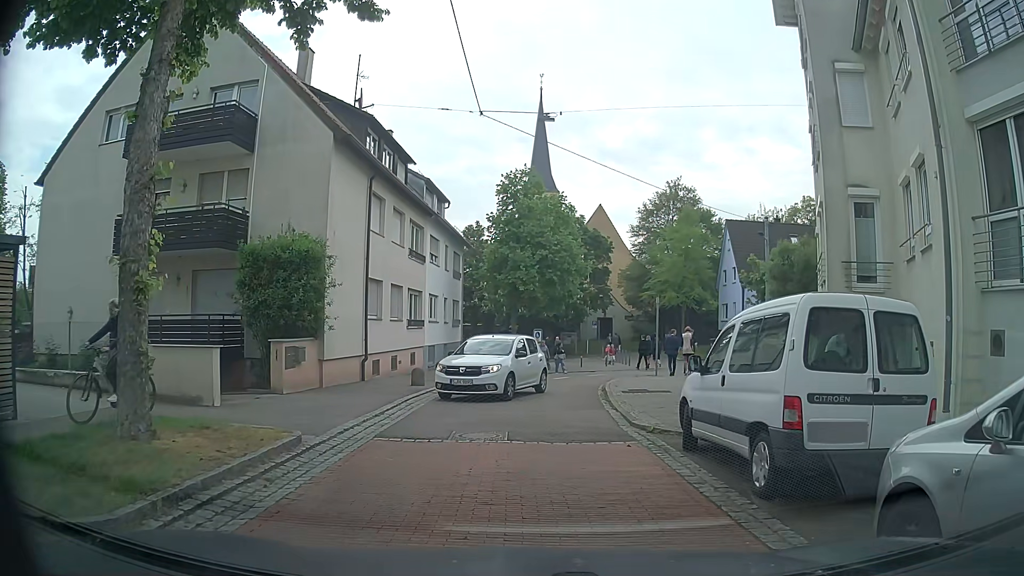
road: residential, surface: asphalt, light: Day
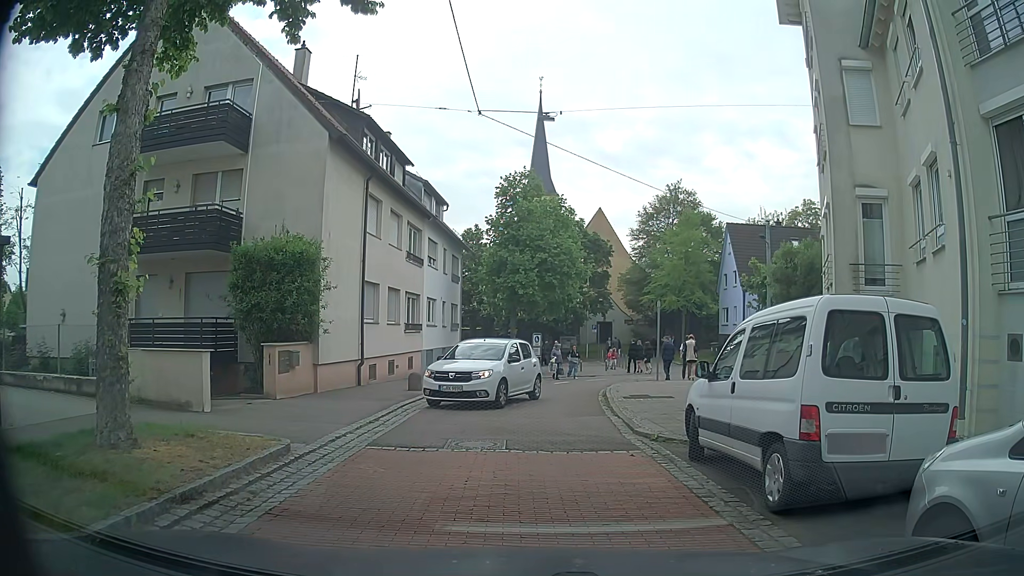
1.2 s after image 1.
(0.0, +0.4) m; 0°
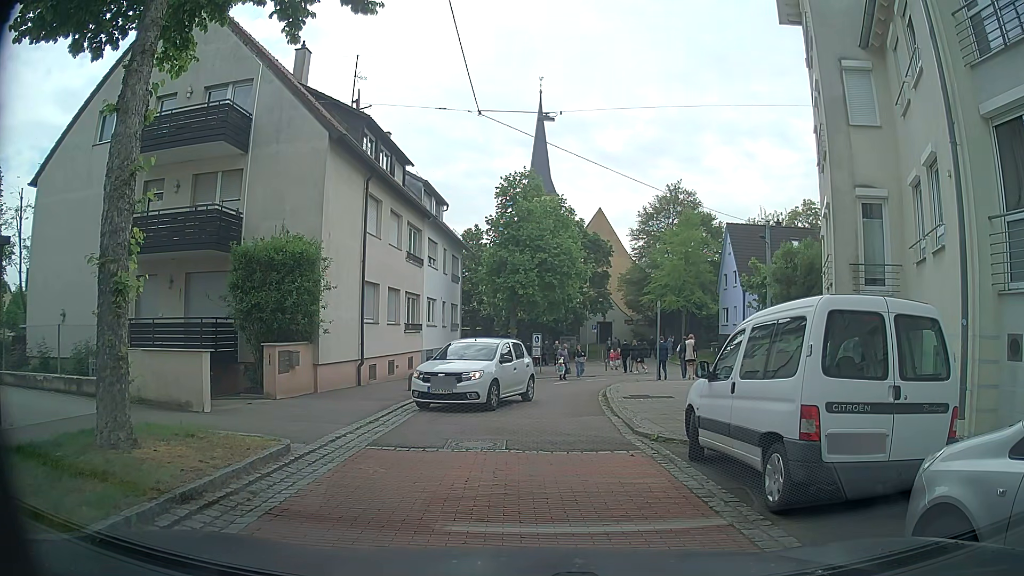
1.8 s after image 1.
(0.0, 0.0) m; 0°
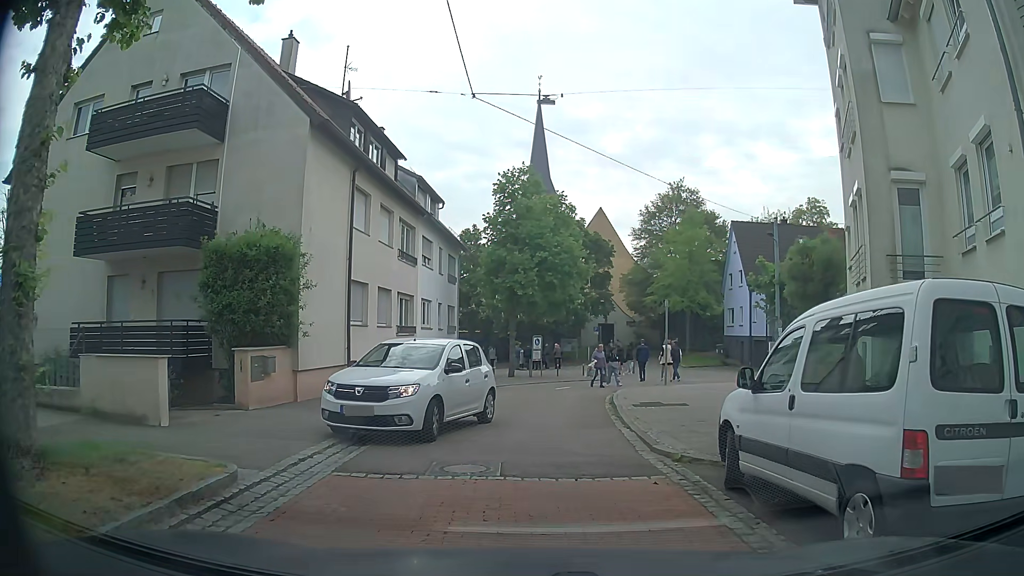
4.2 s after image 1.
(0.0, +1.7) m; +2°
